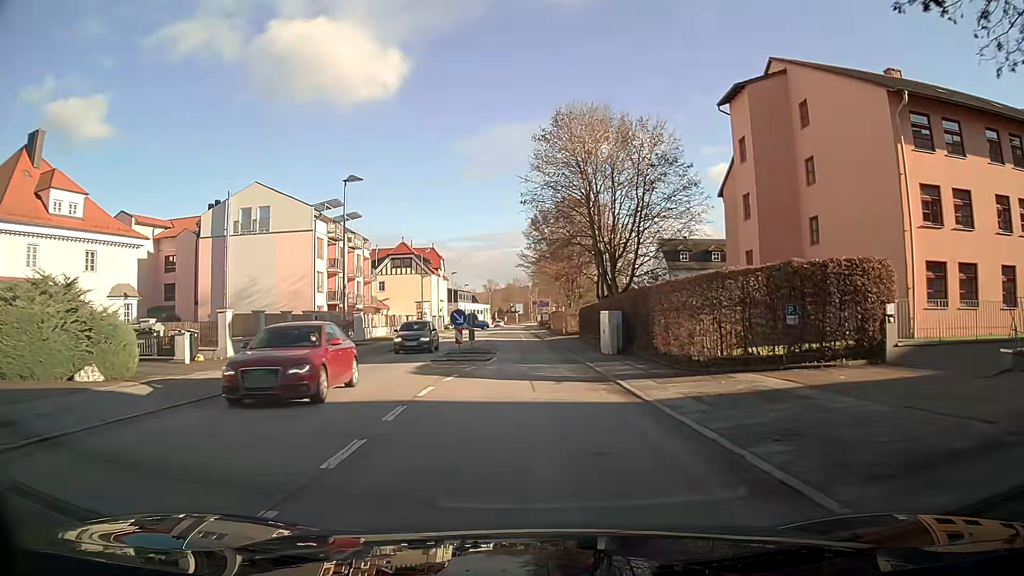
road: primary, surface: asphalt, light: Day
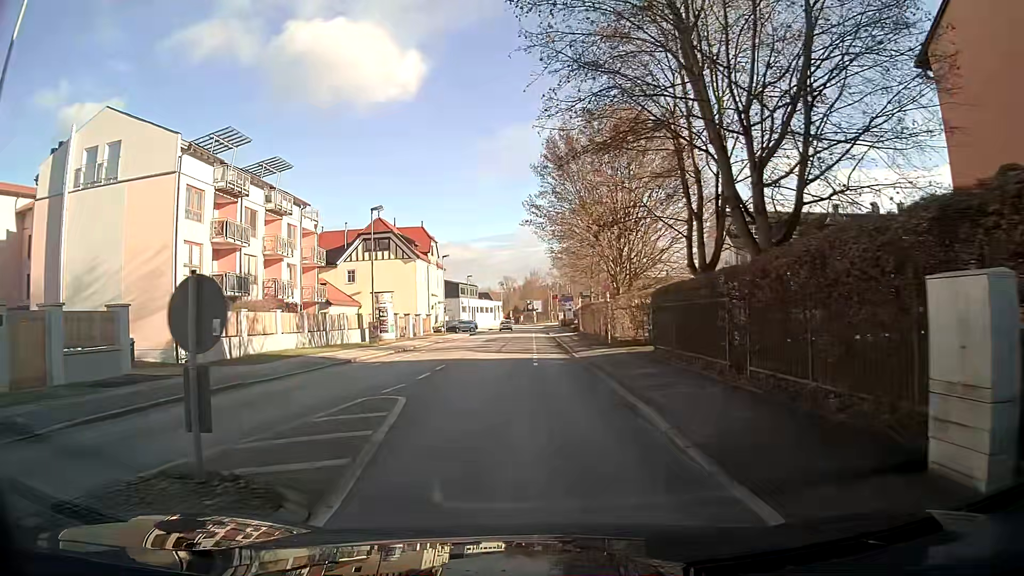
(-0.2, +24.2) m; -3°
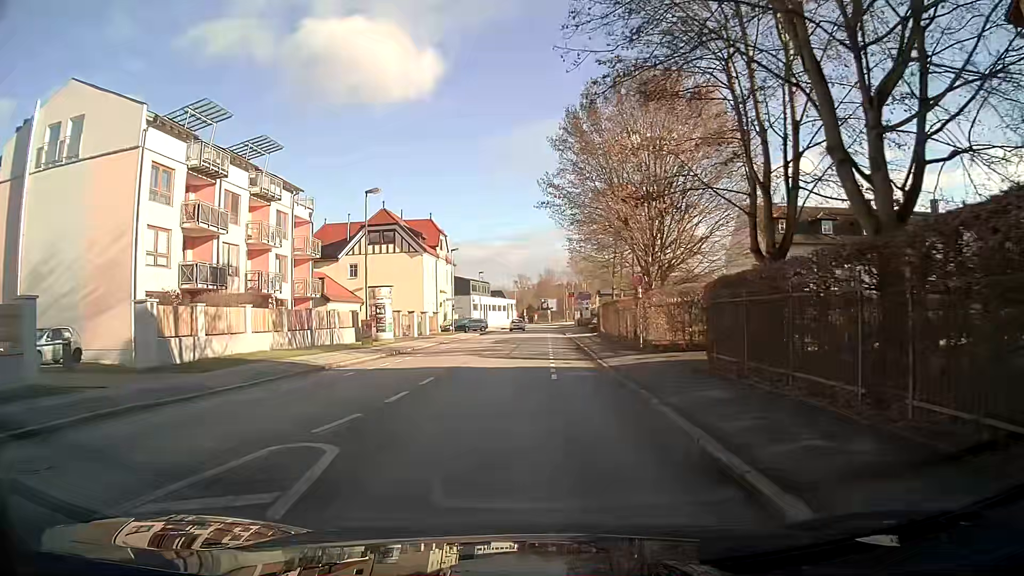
(0.0, +4.9) m; -1°
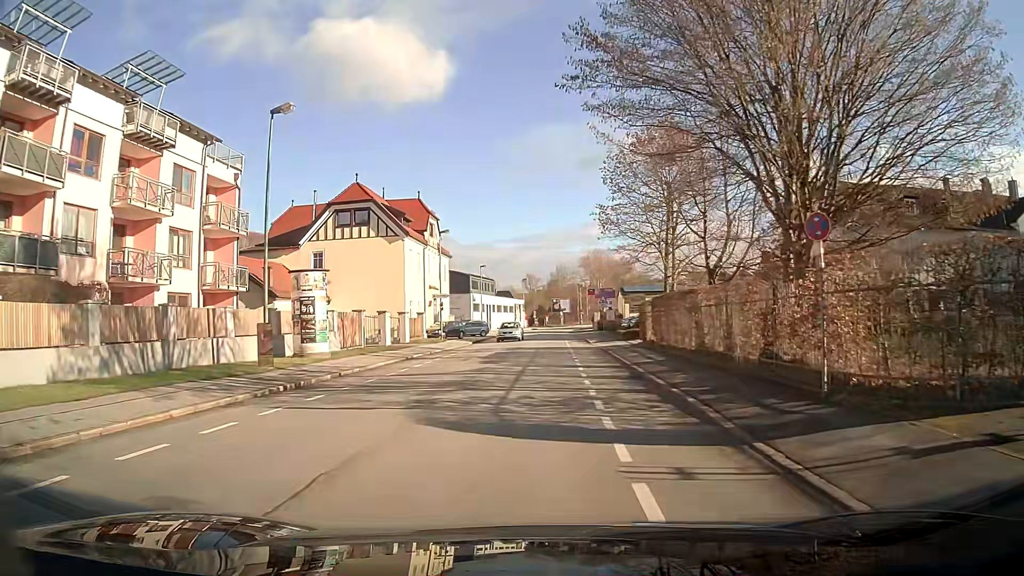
(-0.1, +14.6) m; 0°
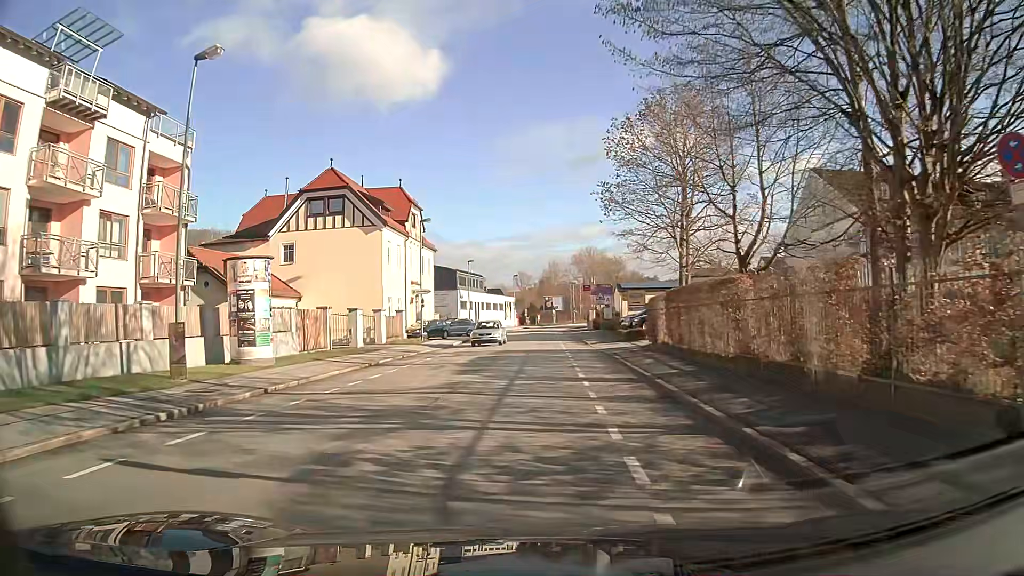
(0.0, +4.9) m; +1°
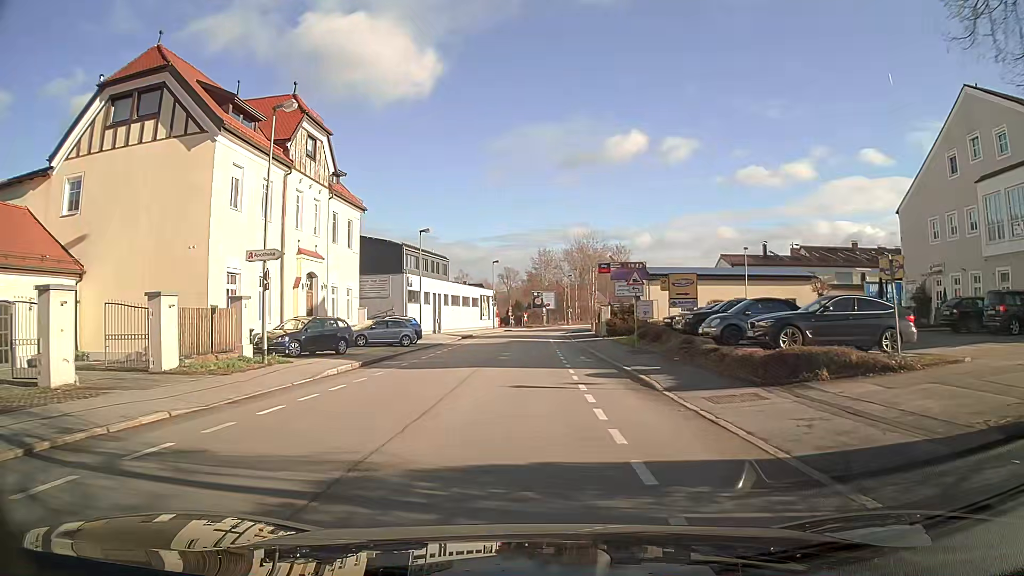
(+0.2, +24.5) m; +1°
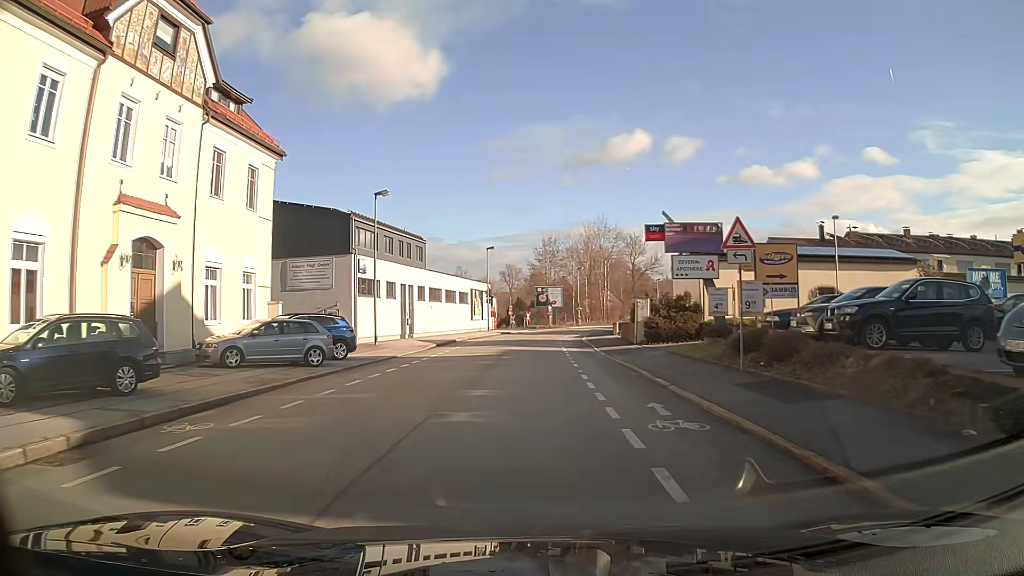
(0.0, +15.0) m; 0°
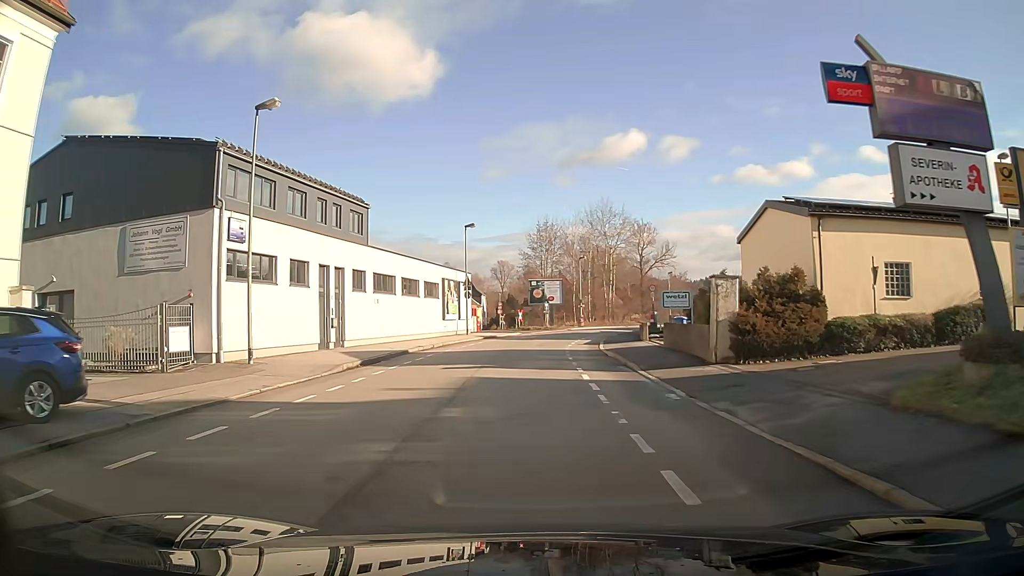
(+0.1, +15.1) m; +1°
(0, +10) (0, +20) (+1, +30) (+2, +40) (+4, +50) (+7, +59) (+11, +69) (+15, +78) (+20, +86) (+26, +94) m
